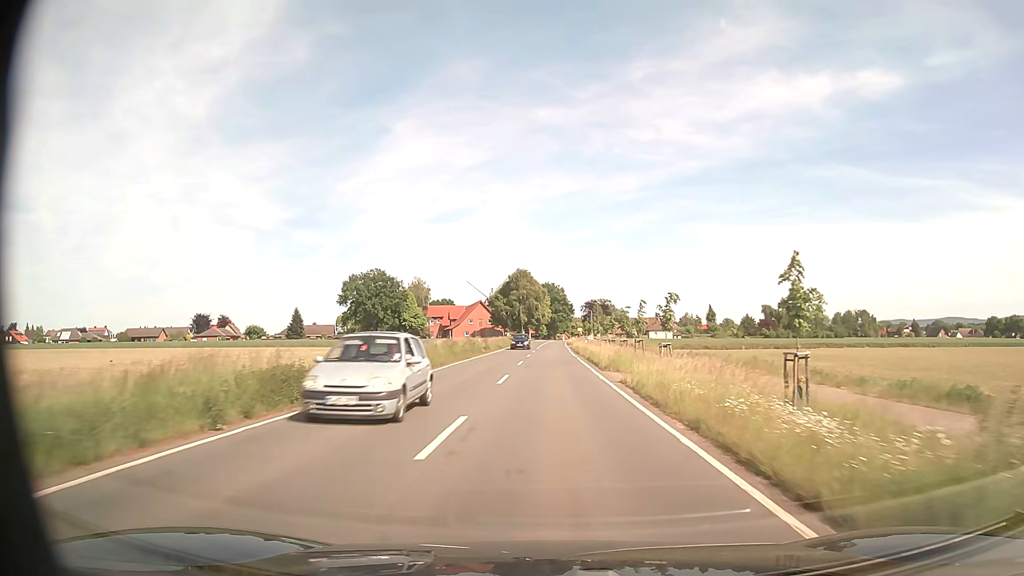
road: secondary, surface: asphalt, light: Day
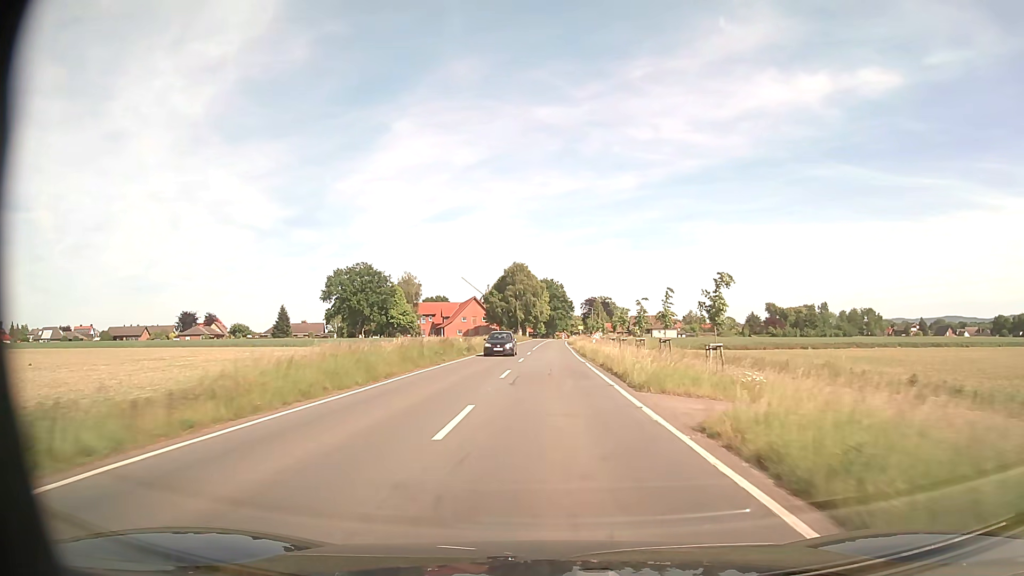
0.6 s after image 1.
(0.0, +10.5) m; 0°
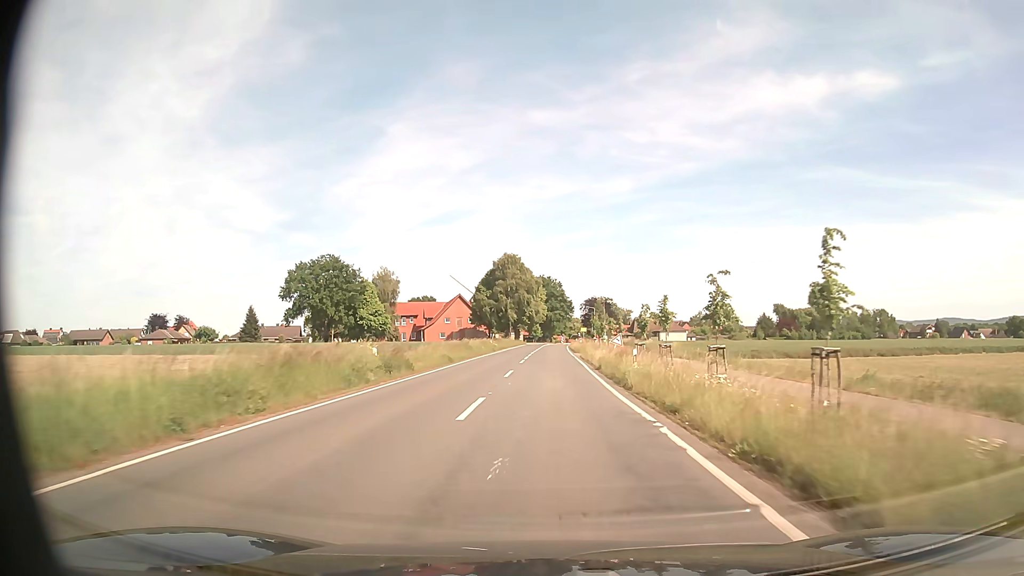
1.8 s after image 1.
(+0.1, +21.1) m; 0°
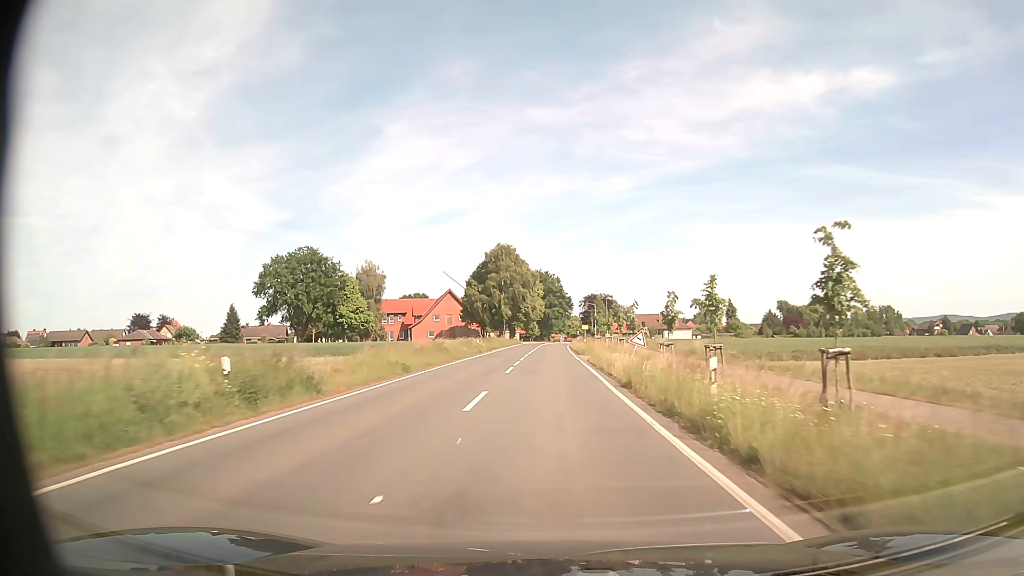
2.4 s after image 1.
(0.0, +10.5) m; 0°
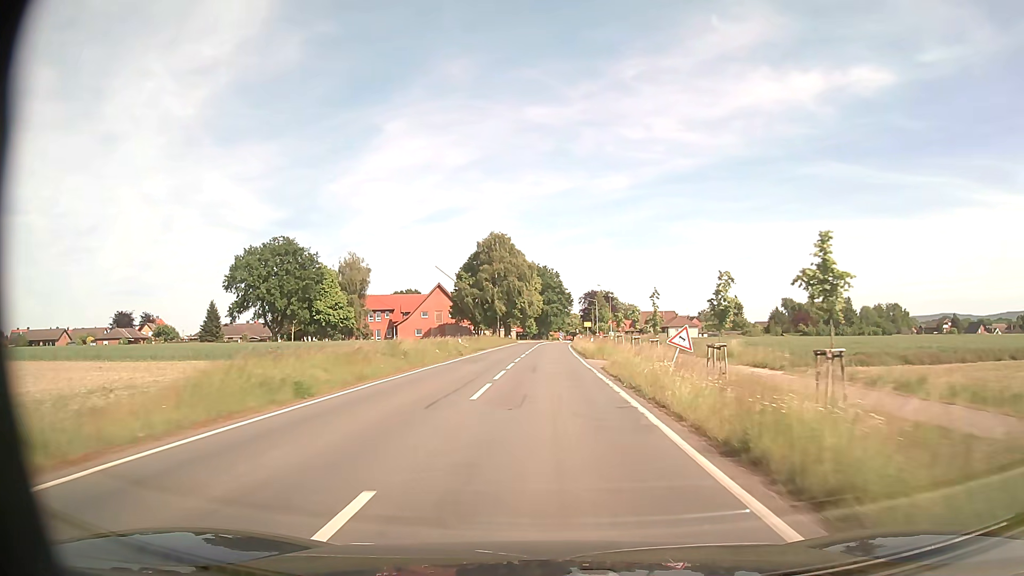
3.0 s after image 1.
(0.0, +10.2) m; 0°
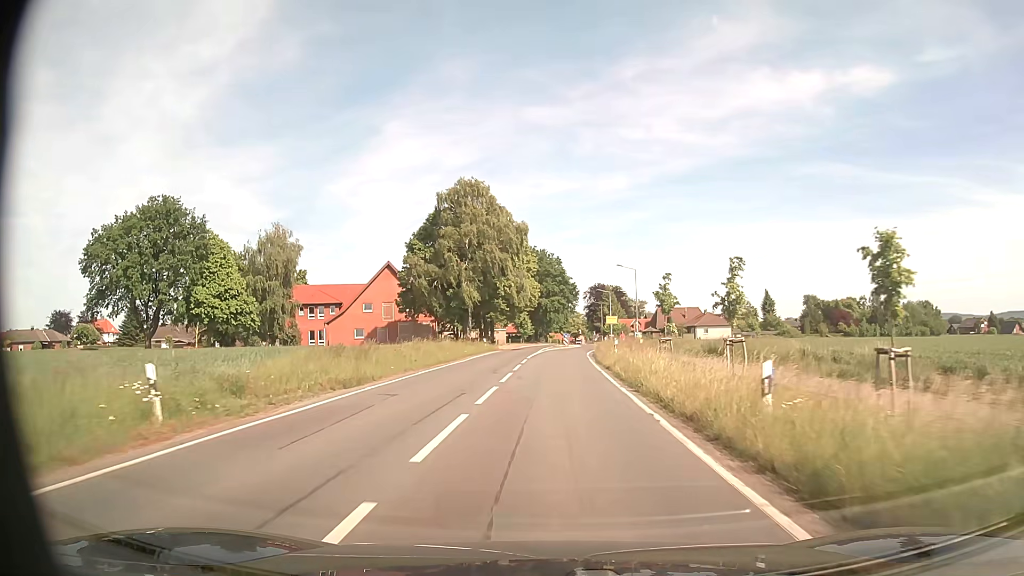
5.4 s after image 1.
(+0.1, +34.8) m; +1°
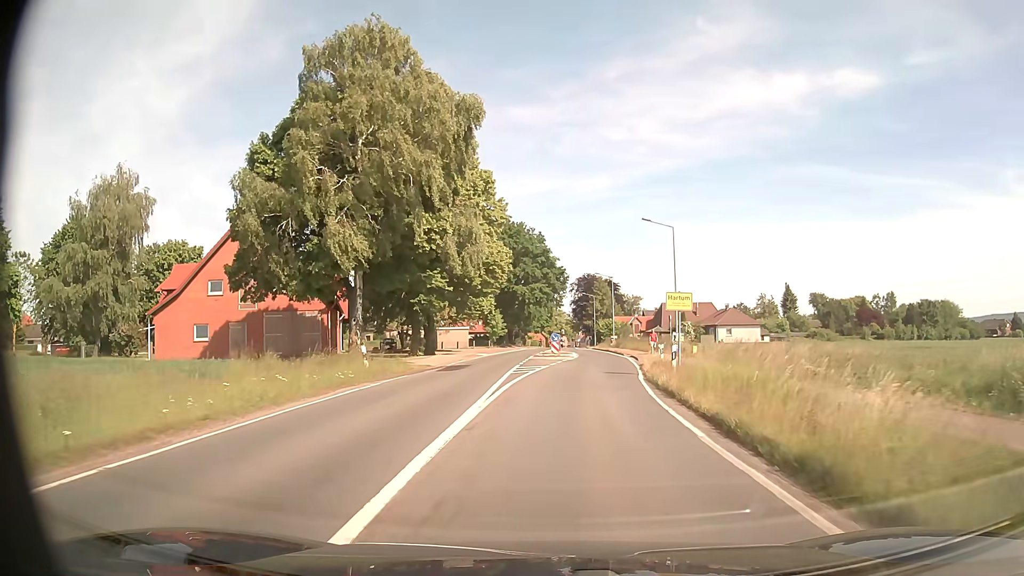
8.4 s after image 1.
(-0.1, +33.3) m; +1°
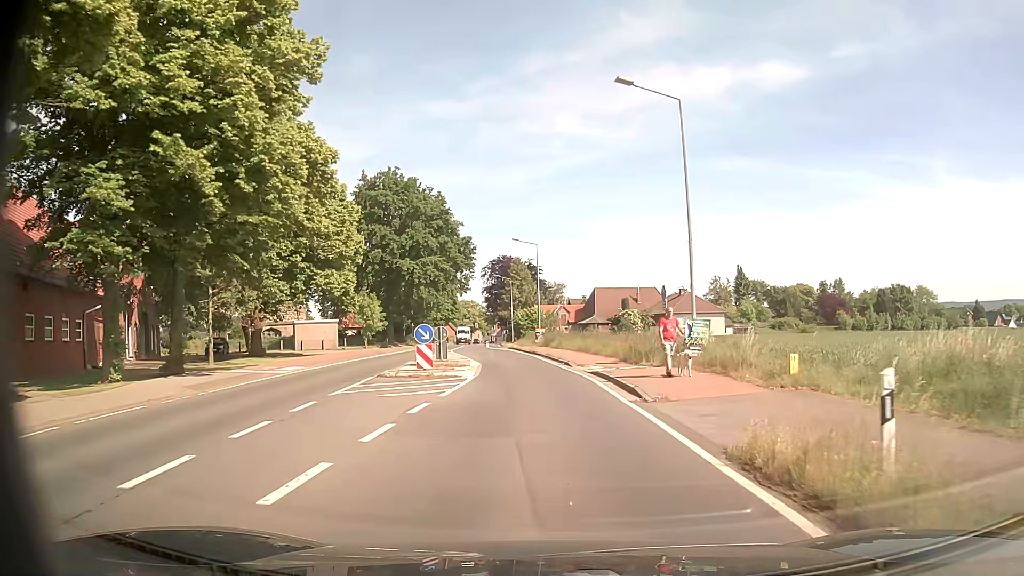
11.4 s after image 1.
(+1.7, +26.4) m; +7°
(0, +10) (0, +20) (-1, +30) (-2, +40) (-4, +50) (-5, +60) (-6, +70) (-7, +80) (-8, +89) (-9, +99) m
